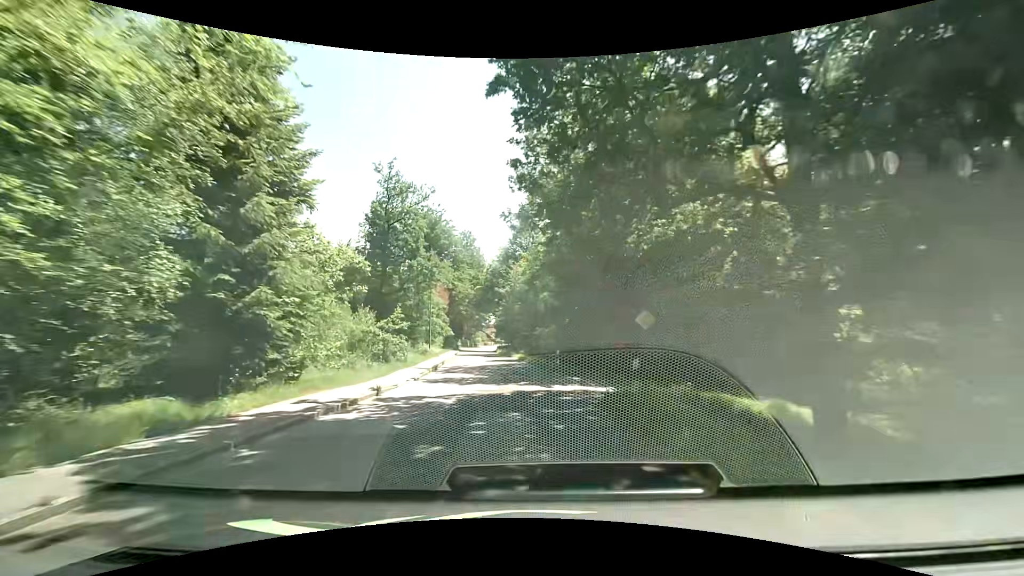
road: residential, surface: asphalt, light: Day
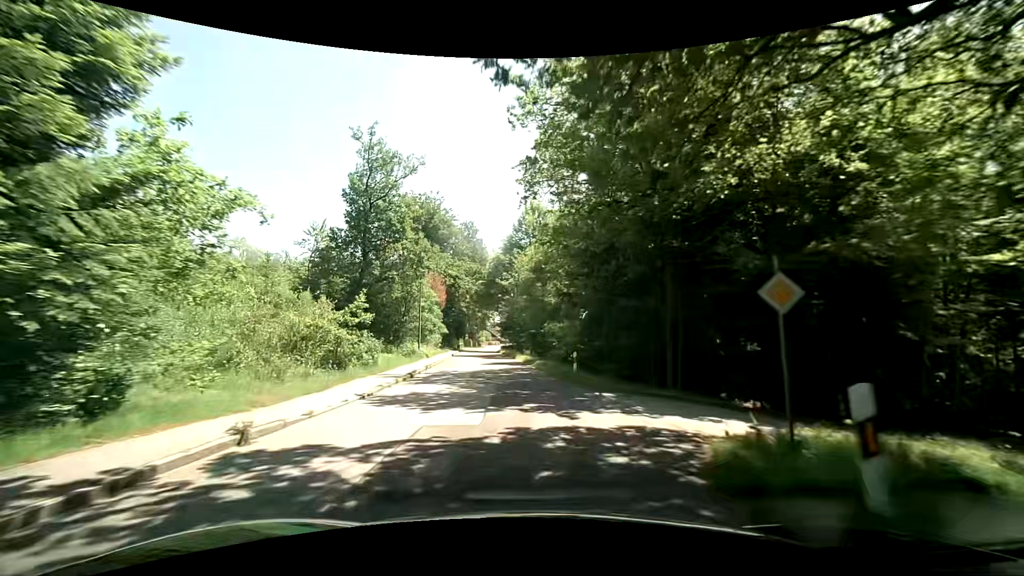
(-0.1, +6.9) m; -1°
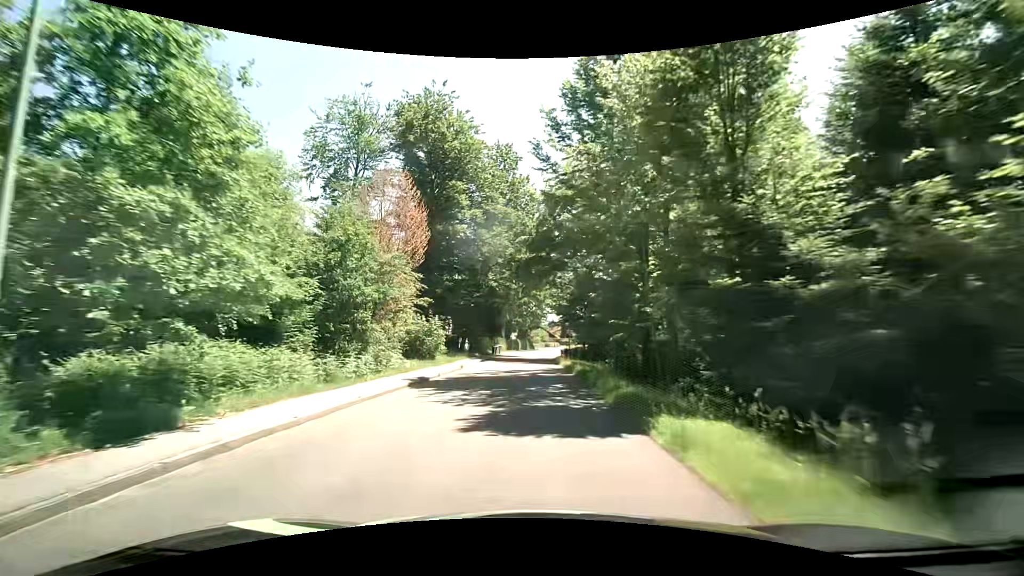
(-1.8, +34.6) m; -6°
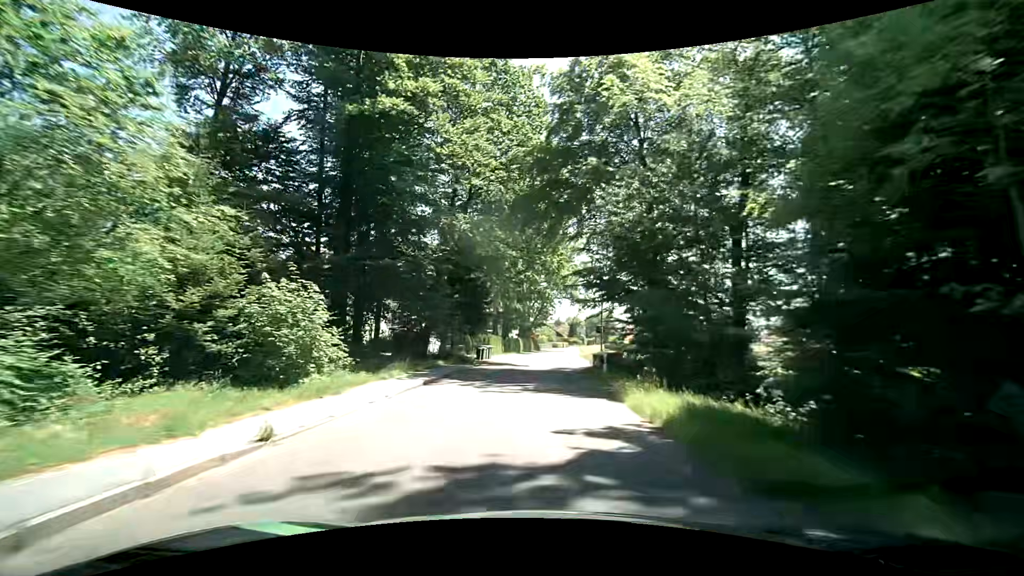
(-0.2, +20.9) m; -1°
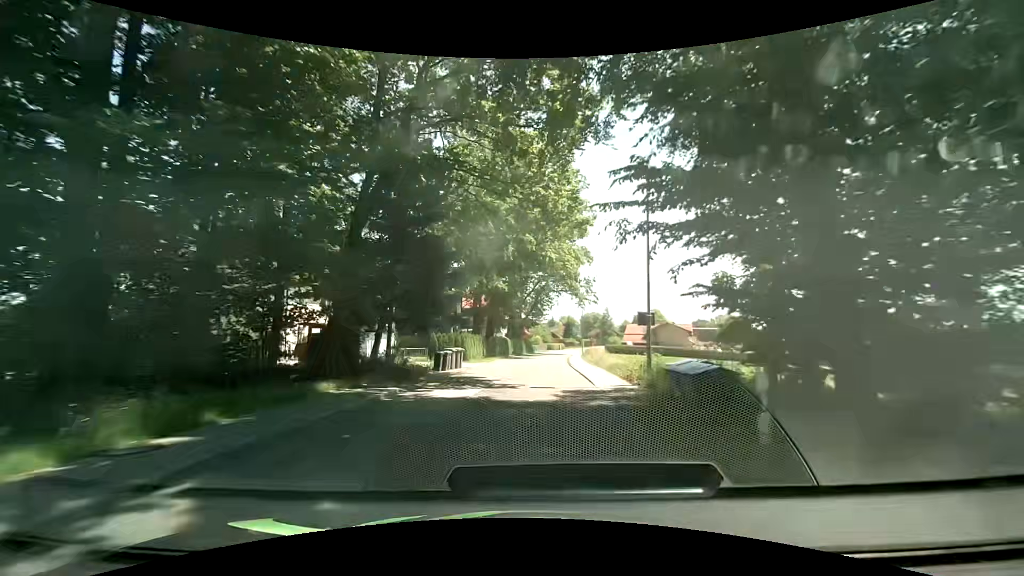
(0.0, +14.0) m; +1°
(0, +10) (0, +20) (+1, +30) (+1, +40) (+2, +50) (+3, +60) (+4, +70) (+5, +80) (+6, +90) (+8, +100) m
